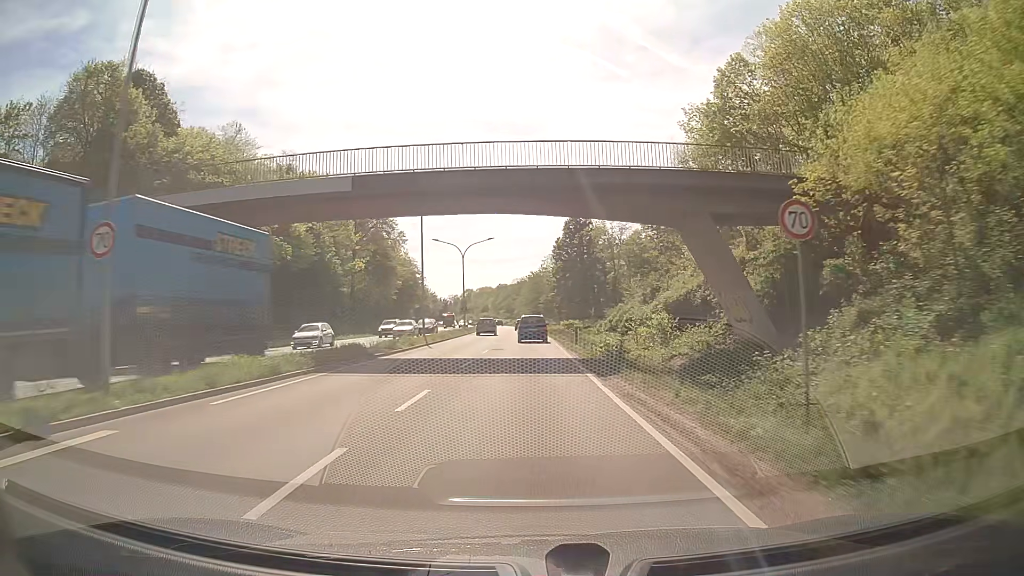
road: trunk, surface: asphalt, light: Day
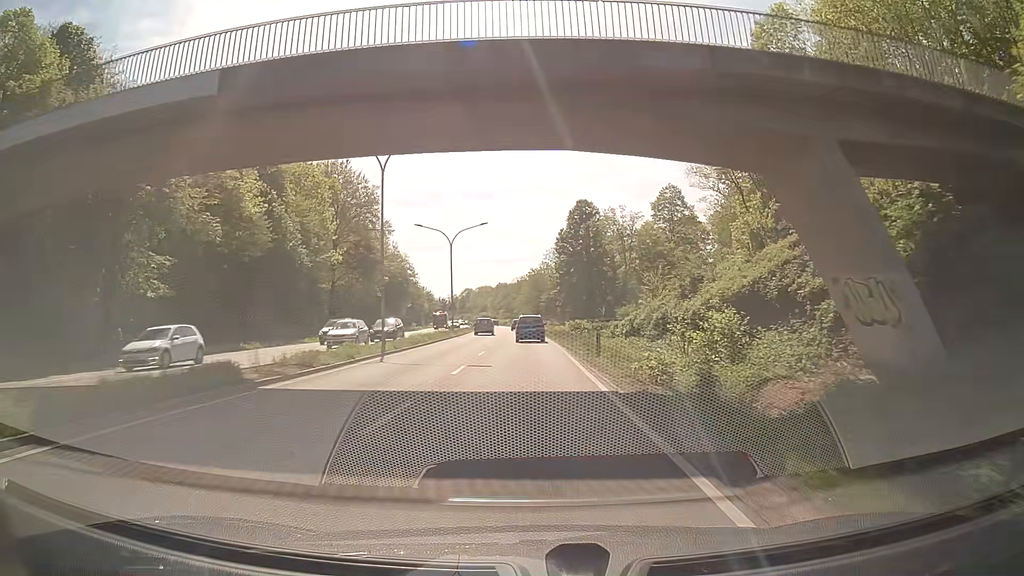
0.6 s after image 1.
(0.0, +11.1) m; 0°
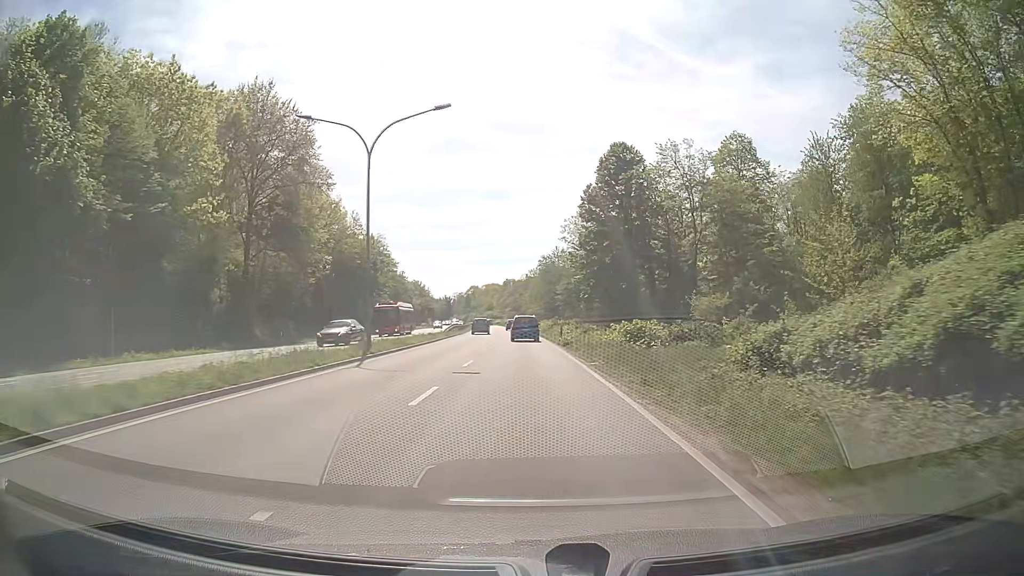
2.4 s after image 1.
(-0.1, +33.6) m; -1°
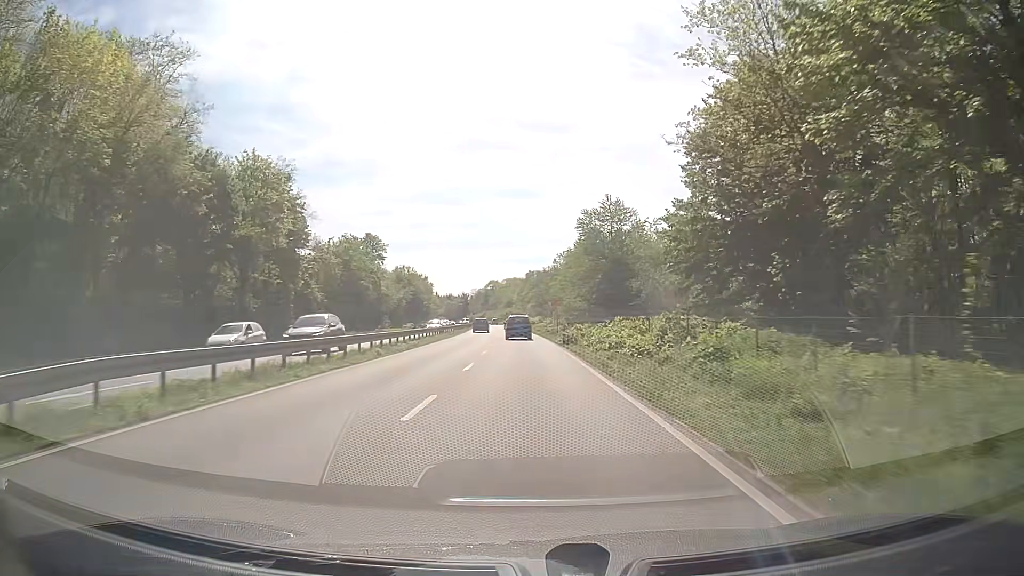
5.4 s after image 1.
(-1.3, +55.6) m; -2°
(0, +10) (0, +20) (0, +30) (-1, +40) (-1, +50) (-1, +60) (-2, +70) (-2, +80) (-3, +90) (-4, +100) m
